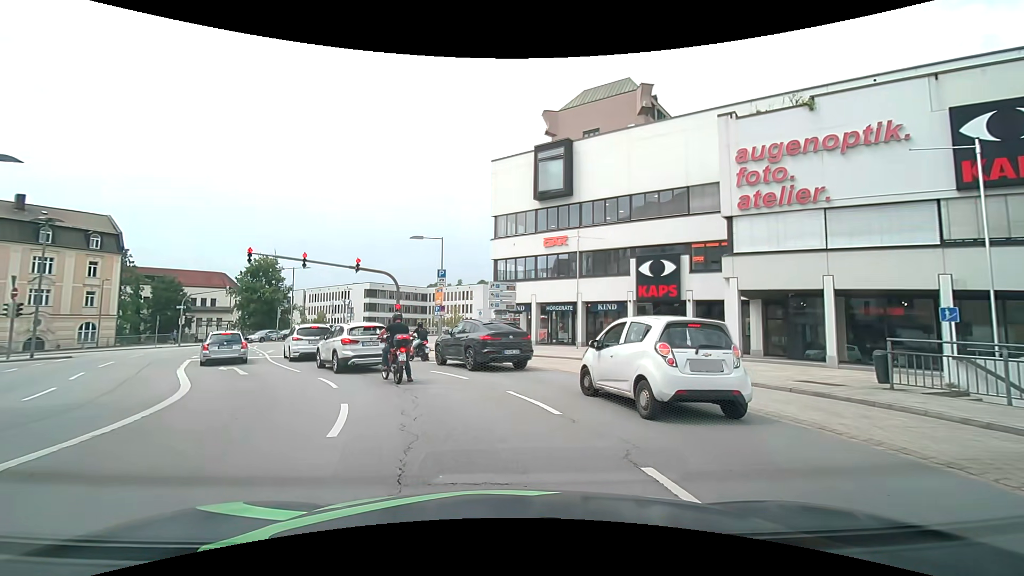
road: primary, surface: asphalt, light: Day
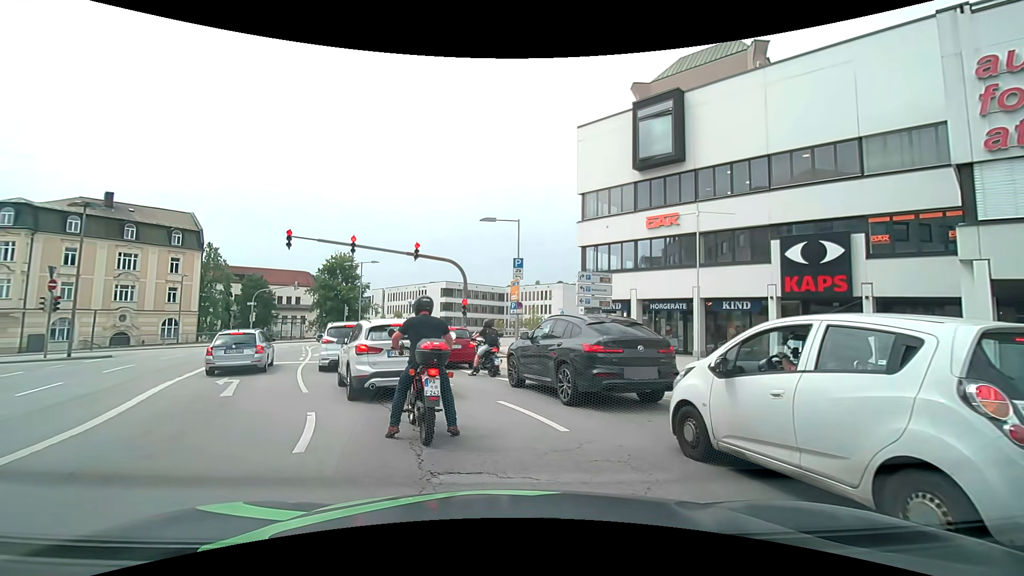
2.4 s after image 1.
(-0.6, +6.4) m; -9°
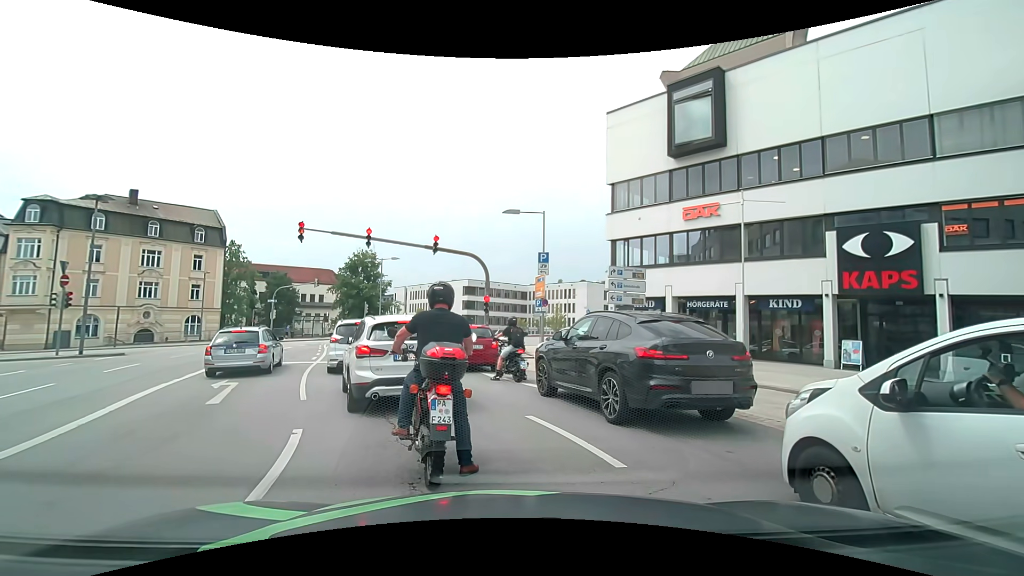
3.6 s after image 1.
(0.0, +1.6) m; -1°
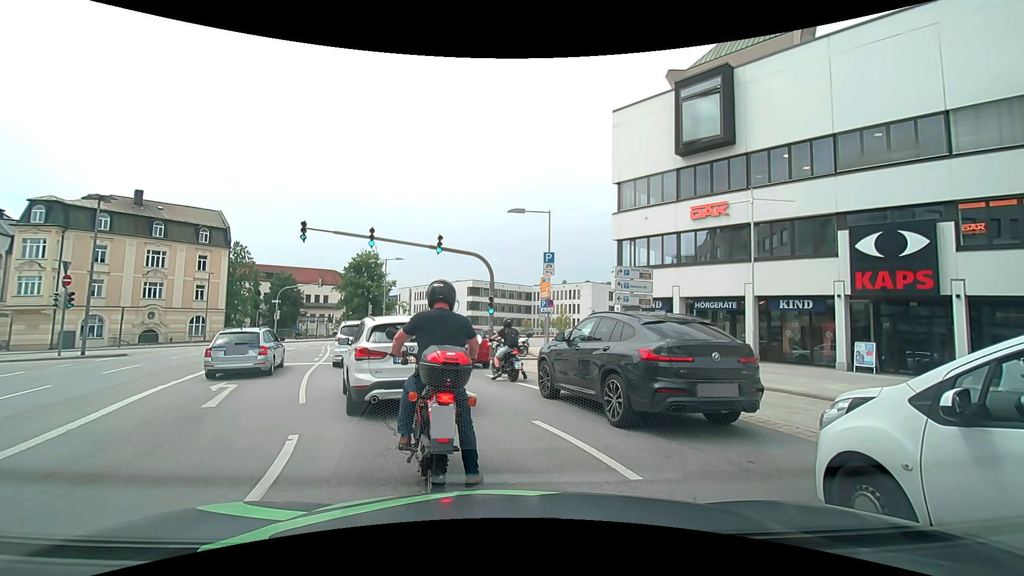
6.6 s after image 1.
(0.0, +0.4) m; 0°
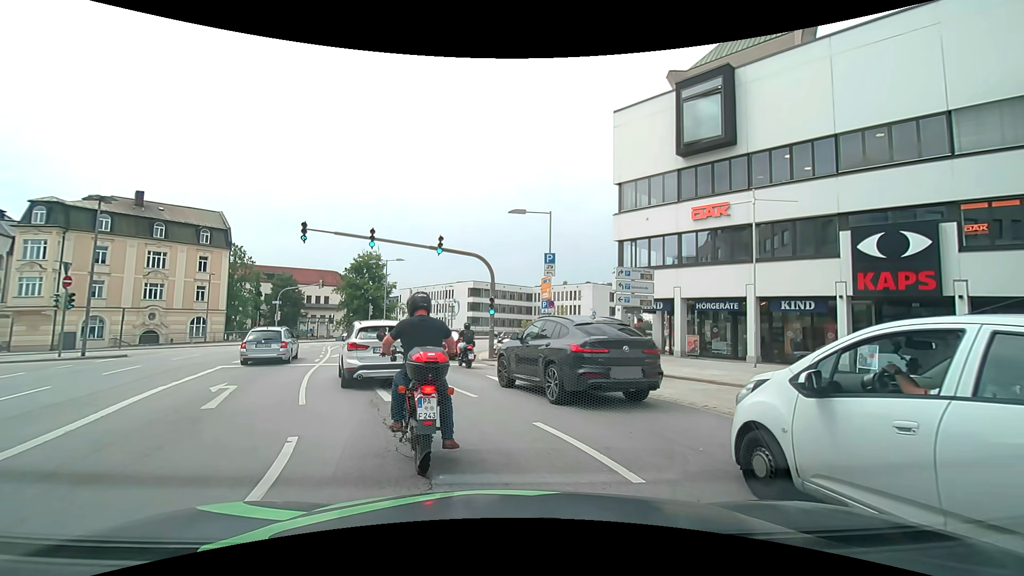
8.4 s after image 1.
(0.0, 0.0) m; 0°
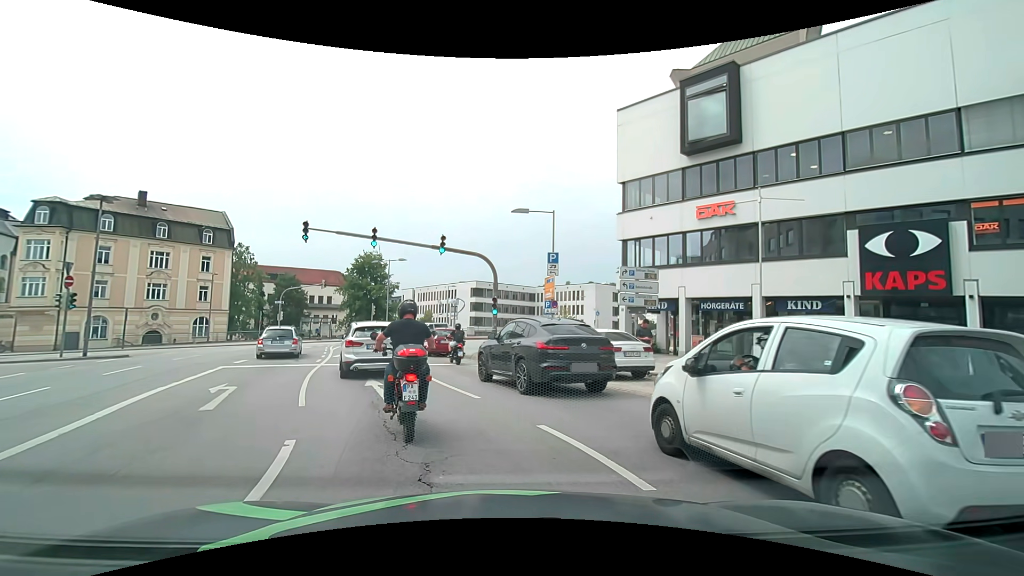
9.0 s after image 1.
(0.0, +0.2) m; 0°
